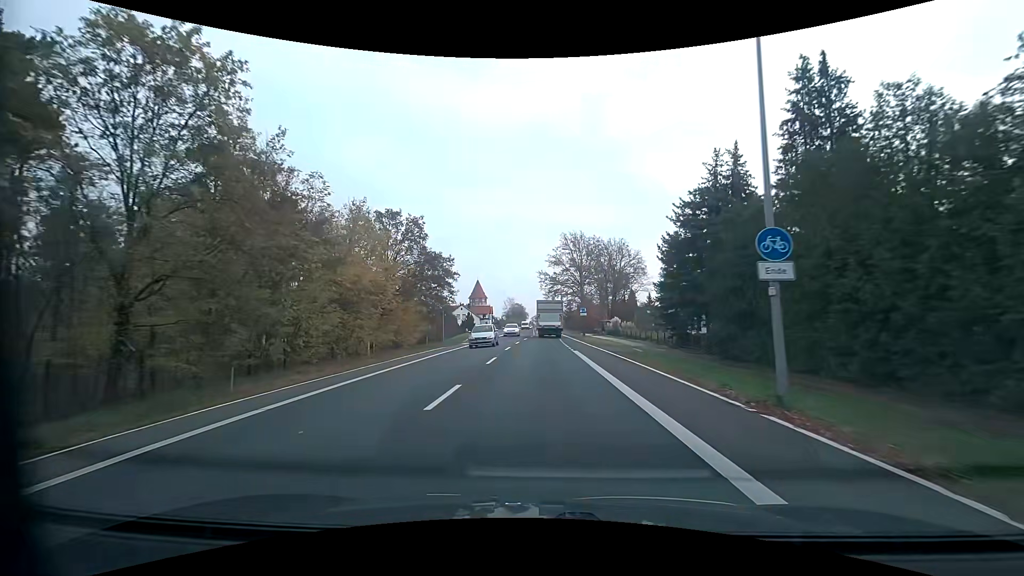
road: primary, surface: asphalt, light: Day
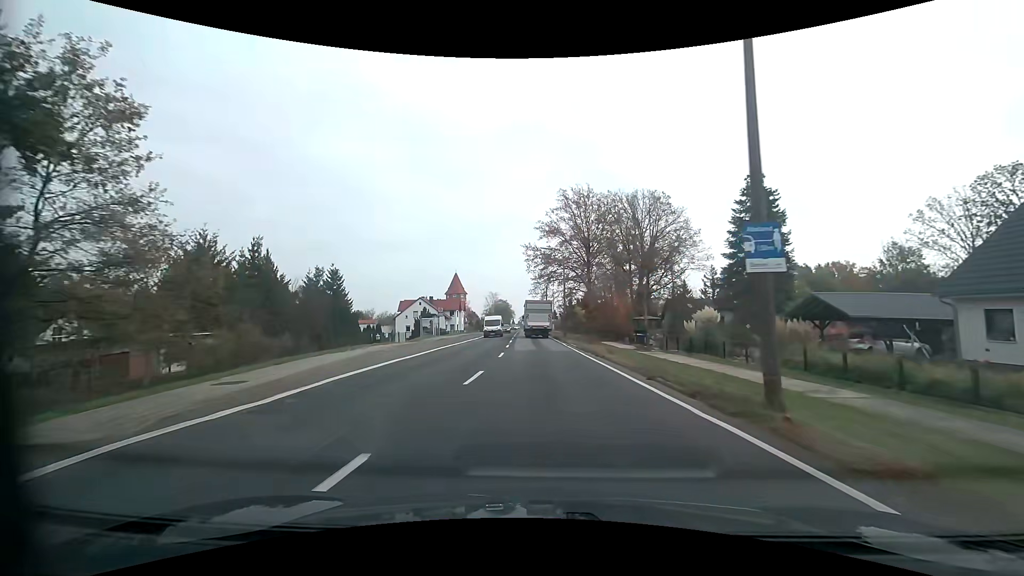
(+0.6, +41.9) m; +1°
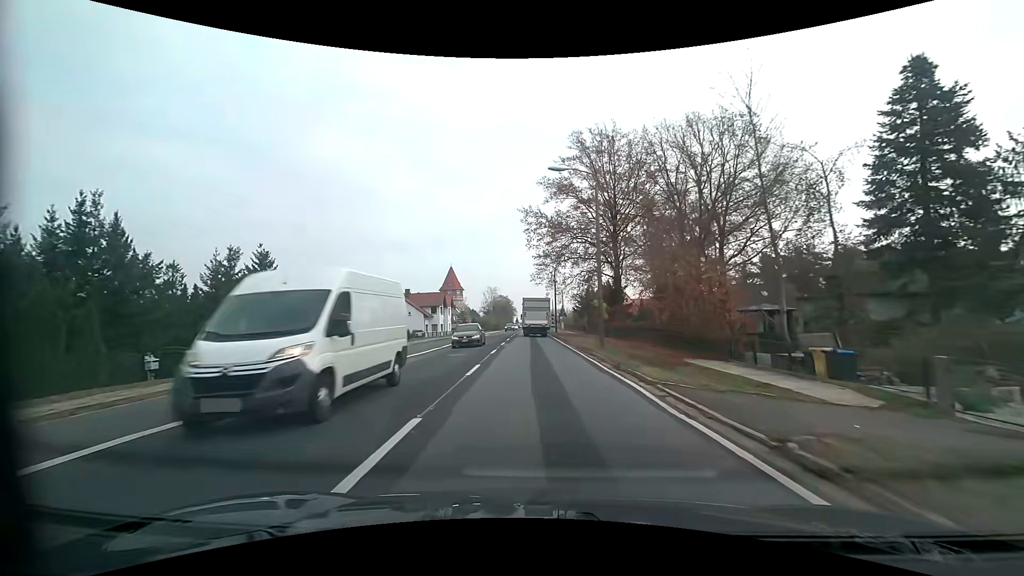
(-0.1, +25.2) m; -1°
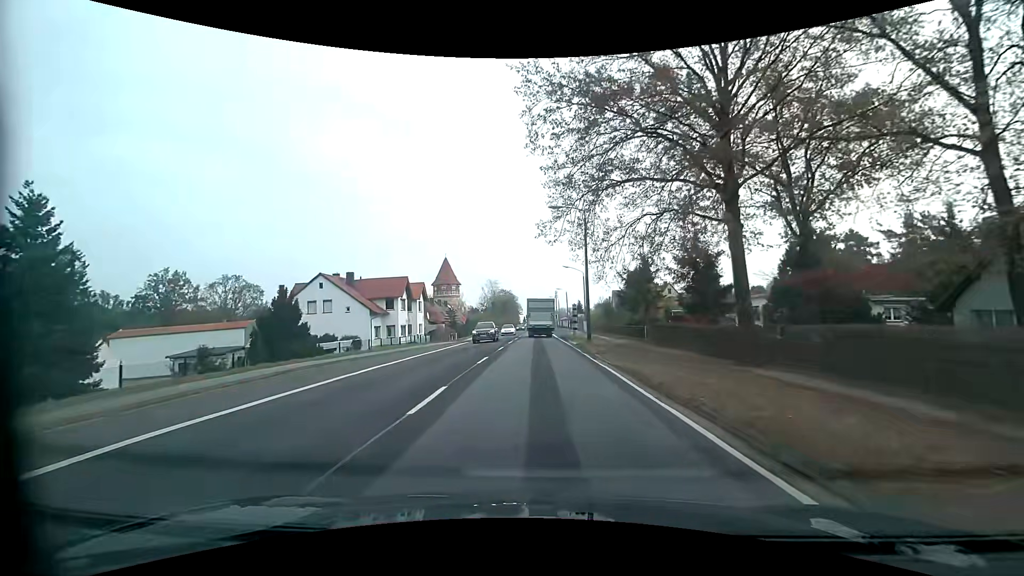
(0.0, +32.1) m; 0°
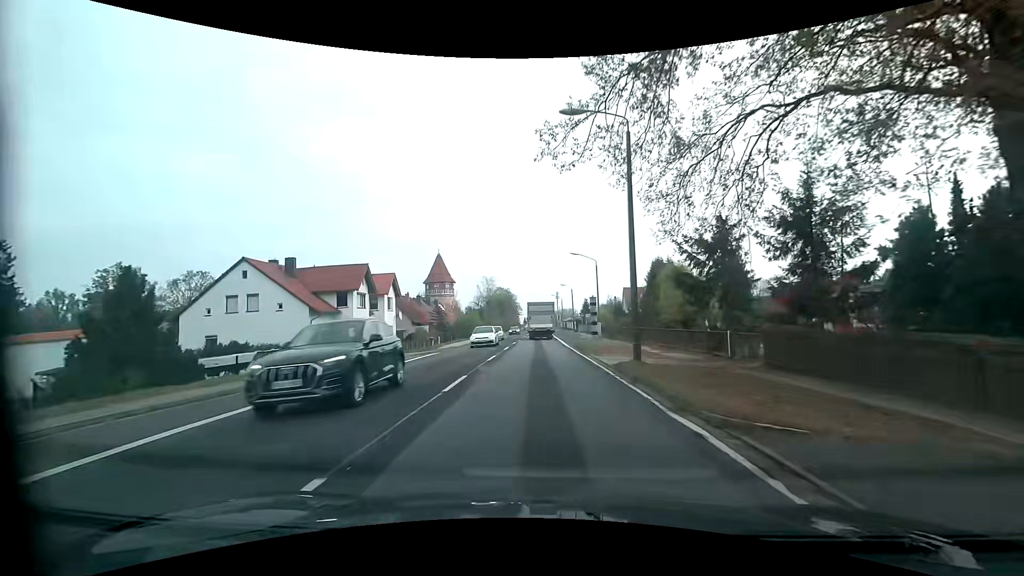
(0.0, +15.0) m; 0°
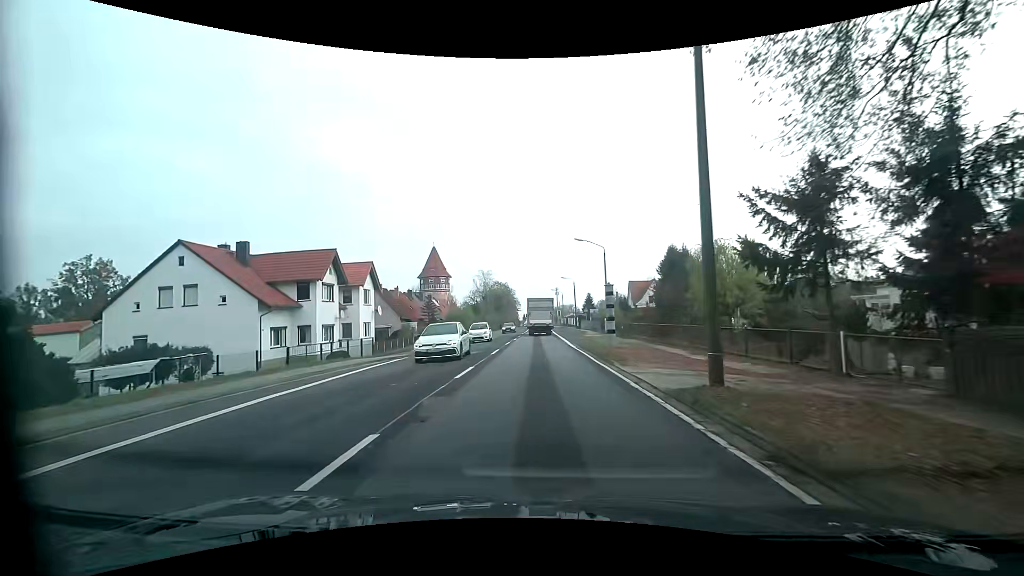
(0.0, +7.4) m; 0°
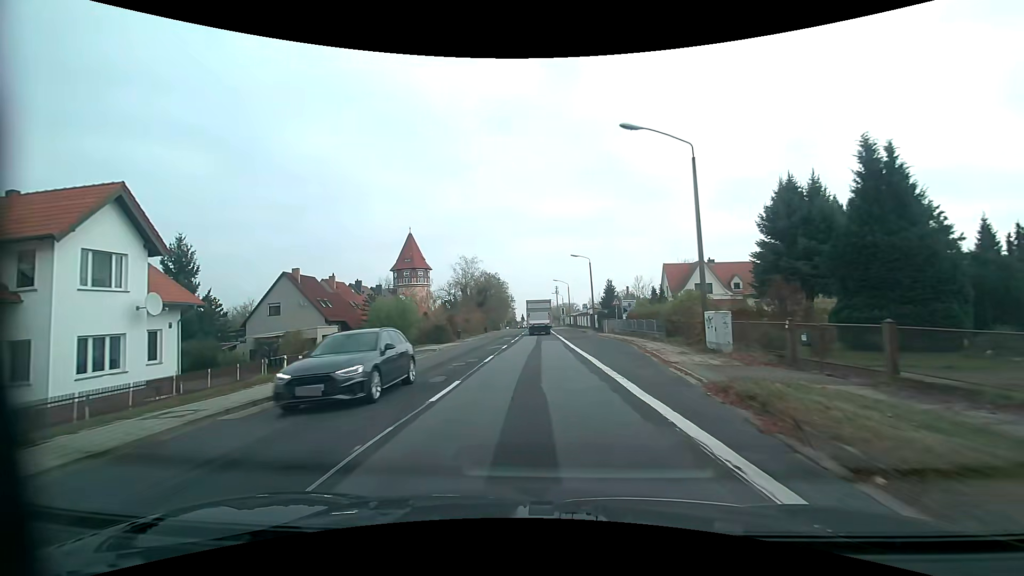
(+0.1, +29.7) m; 0°
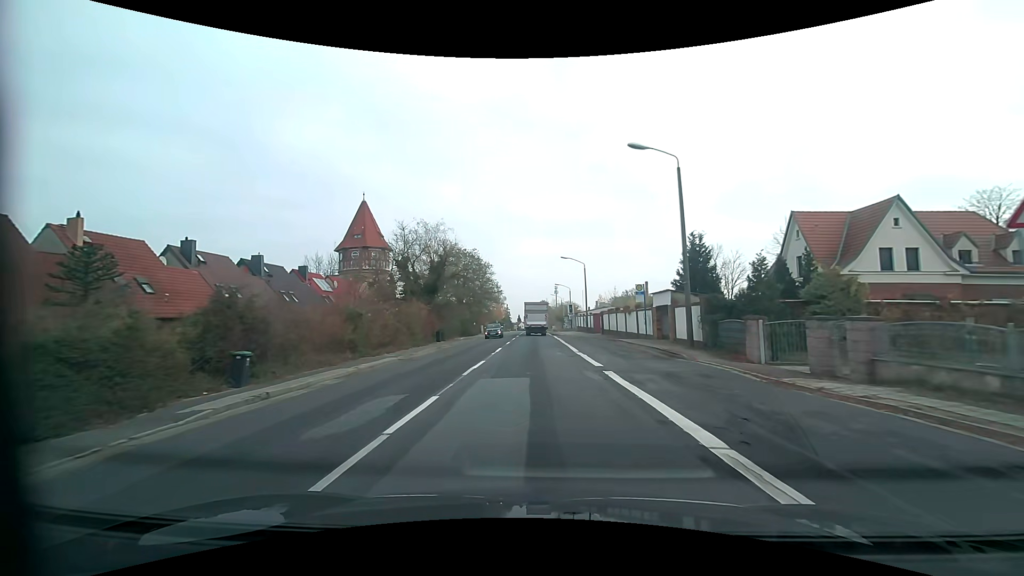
(+0.2, +37.5) m; +1°
(0, +10) (0, +20) (0, +30) (-1, +40) (-1, +50) (-1, +60) (-1, +70) (-1, +80) (-1, +90) (-1, +100) m
